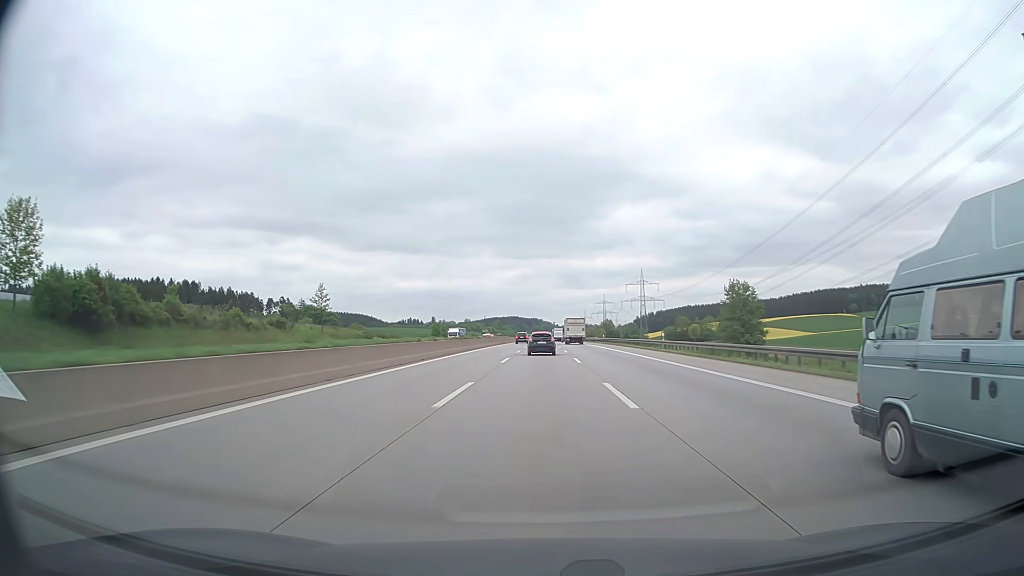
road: motorway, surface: asphalt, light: Day
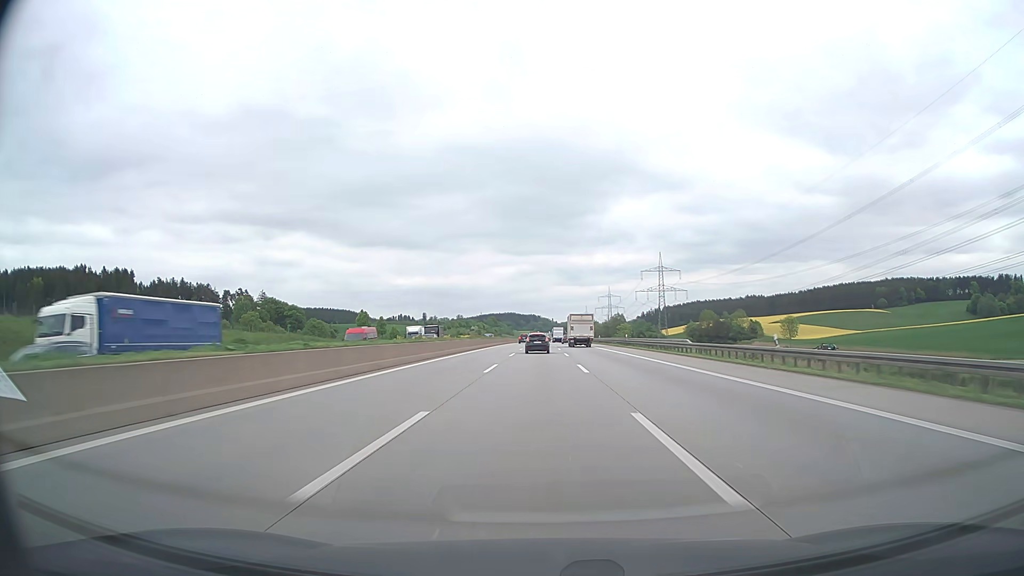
(0.0, +78.7) m; 0°
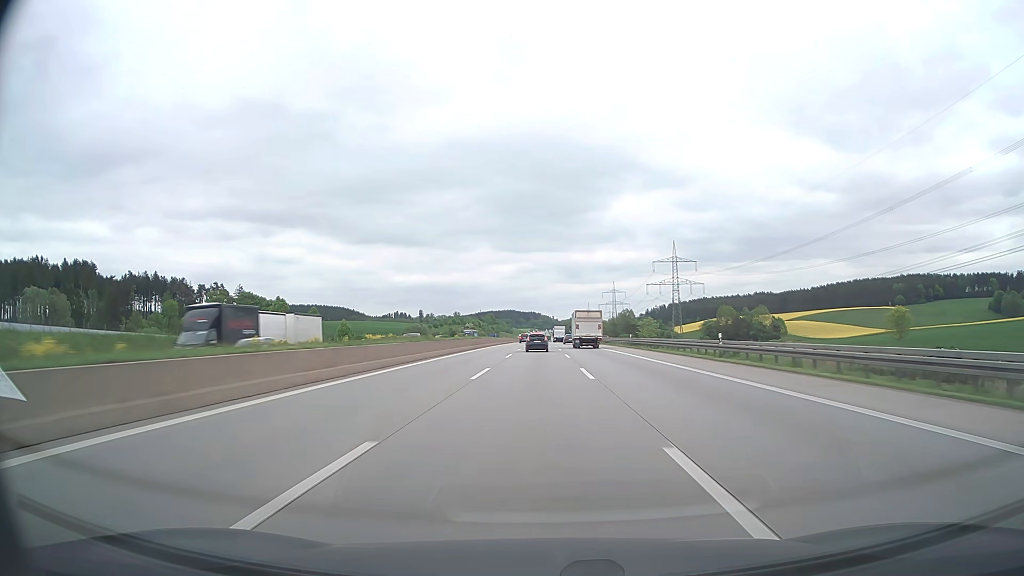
(0.0, +39.3) m; 0°
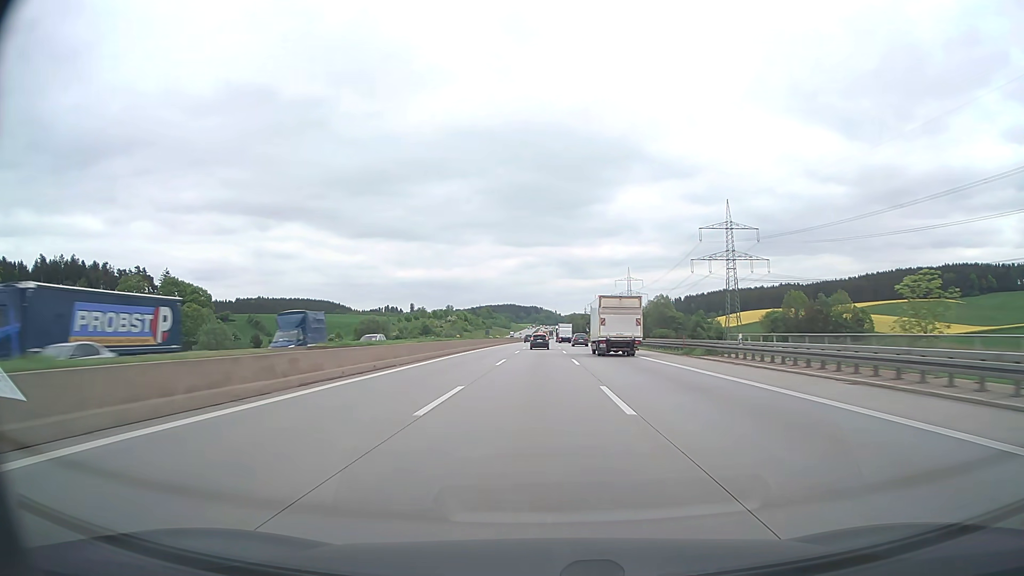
(-0.1, +98.3) m; 0°
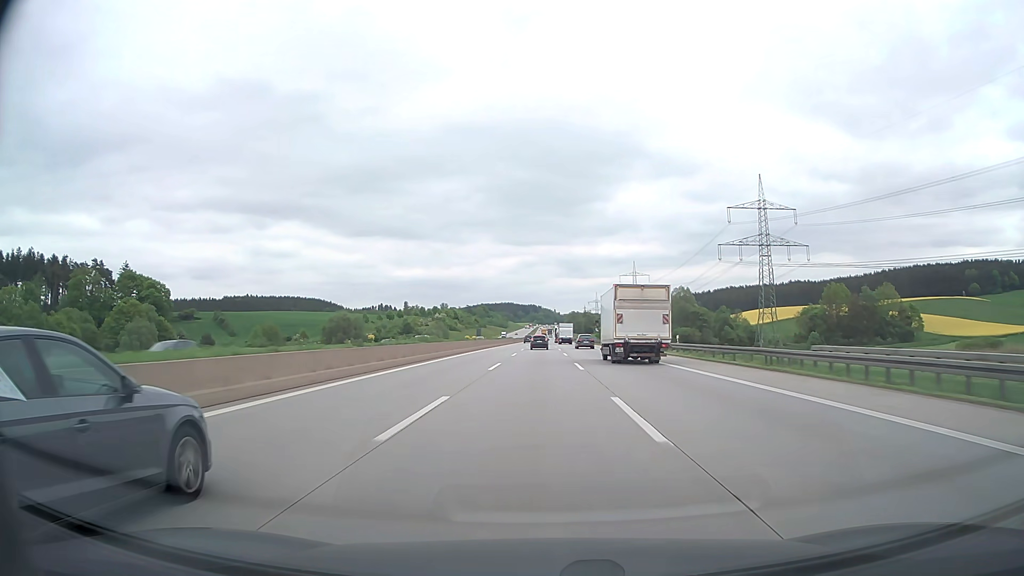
(+0.1, +39.4) m; 0°
(0, +10) (0, +20) (0, +30) (0, +40) (0, +50) (0, +60) (0, +70) (0, +80) (0, +90) (0, +100) m
